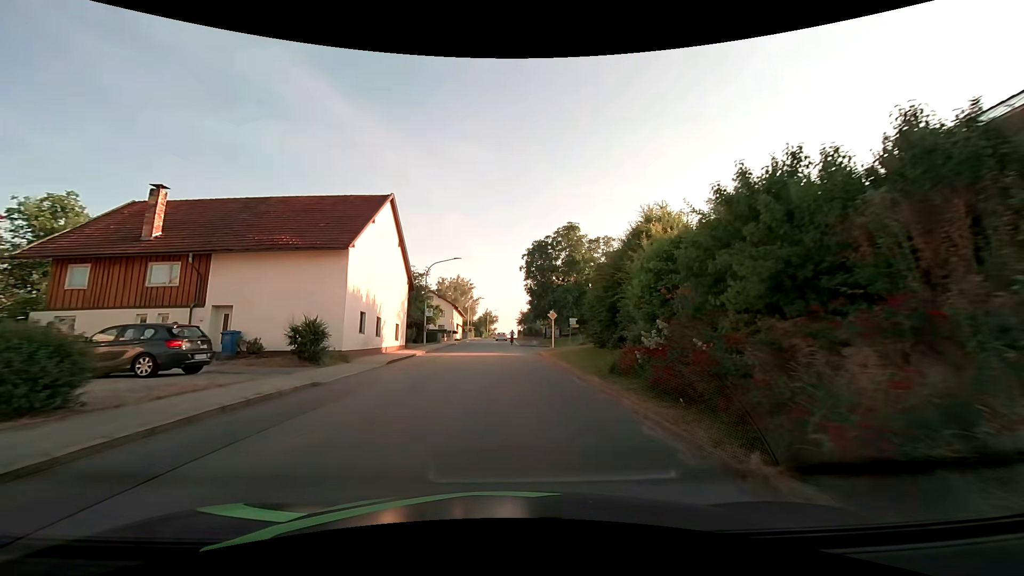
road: tertiary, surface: asphalt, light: Day
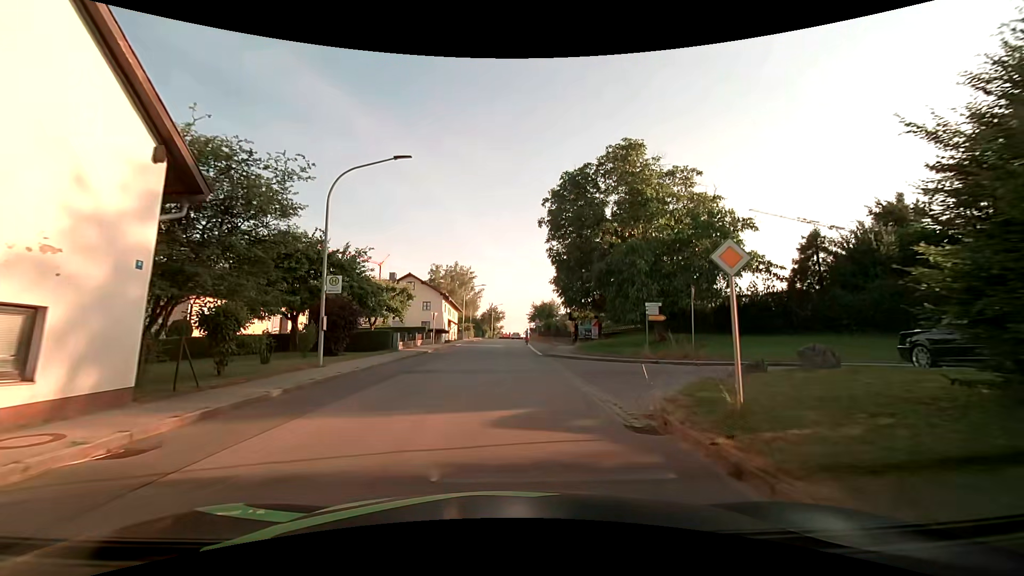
(0.0, +24.0) m; -1°
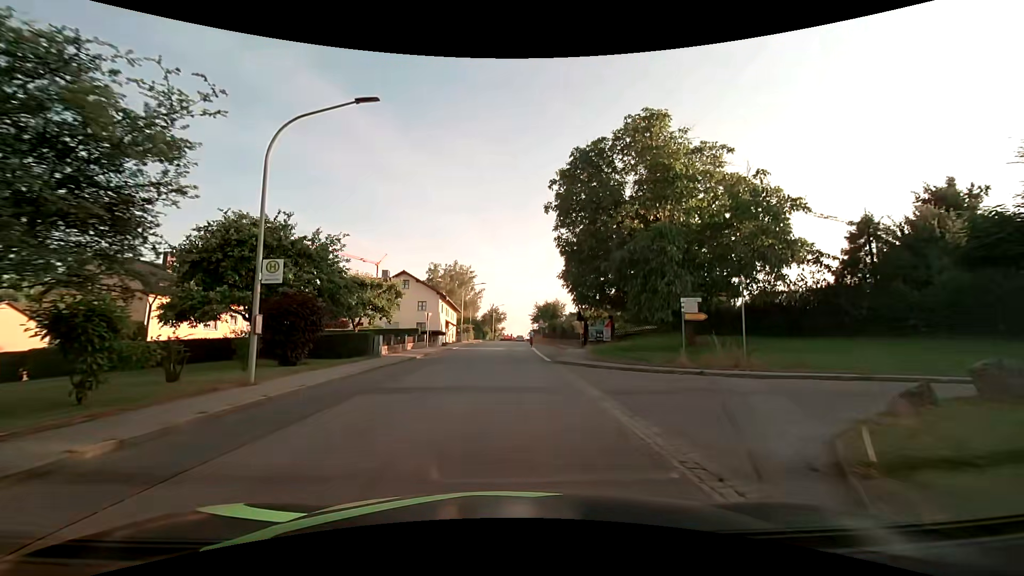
(0.0, +4.6) m; 0°
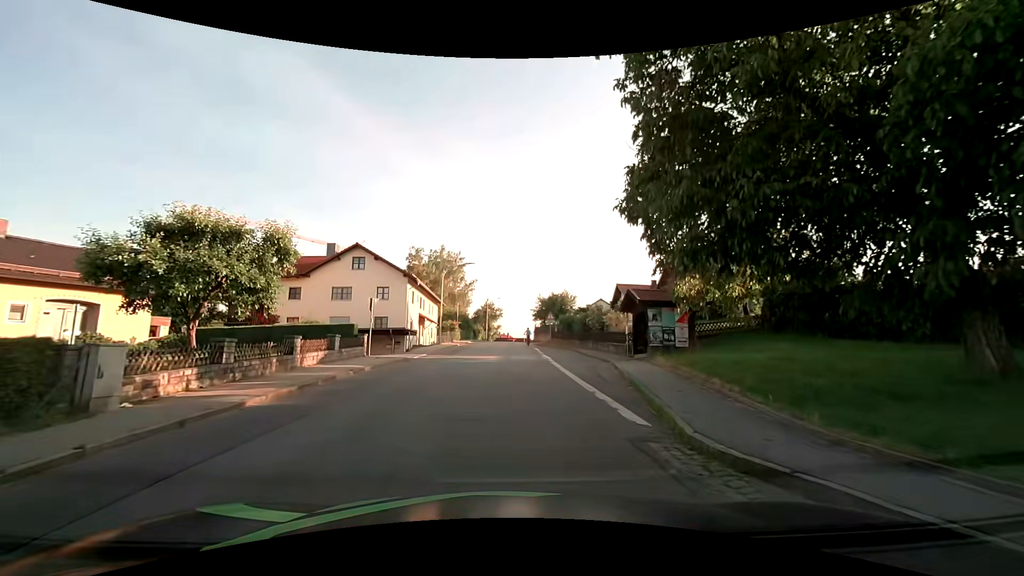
(-0.1, +17.2) m; 0°
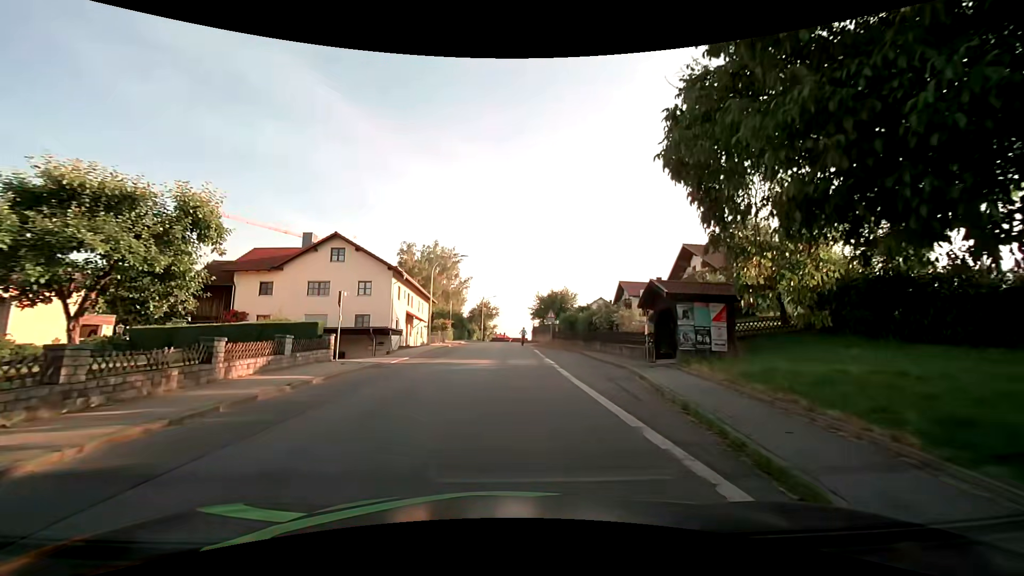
(0.0, +4.3) m; +1°
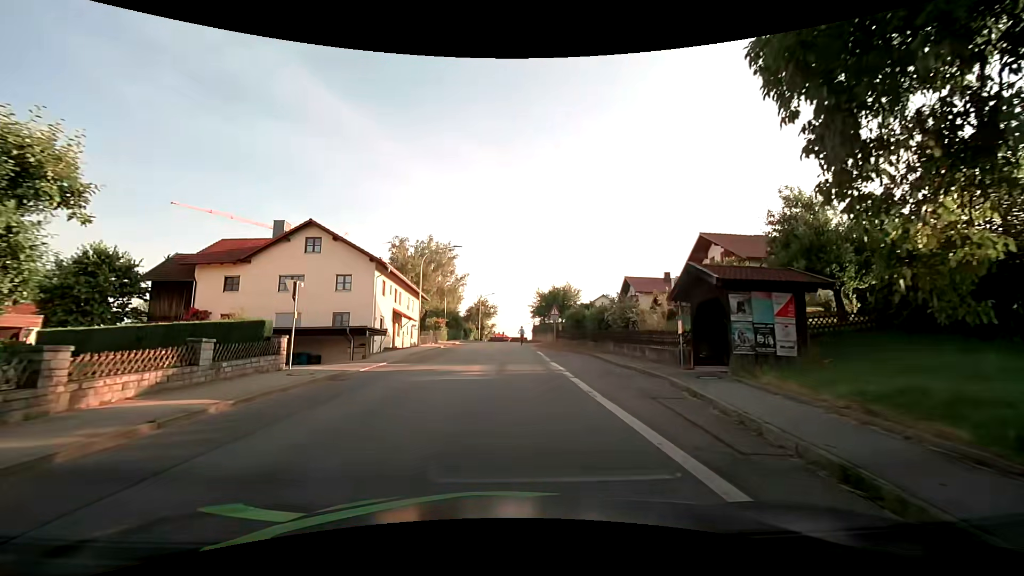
(0.0, +4.4) m; -1°
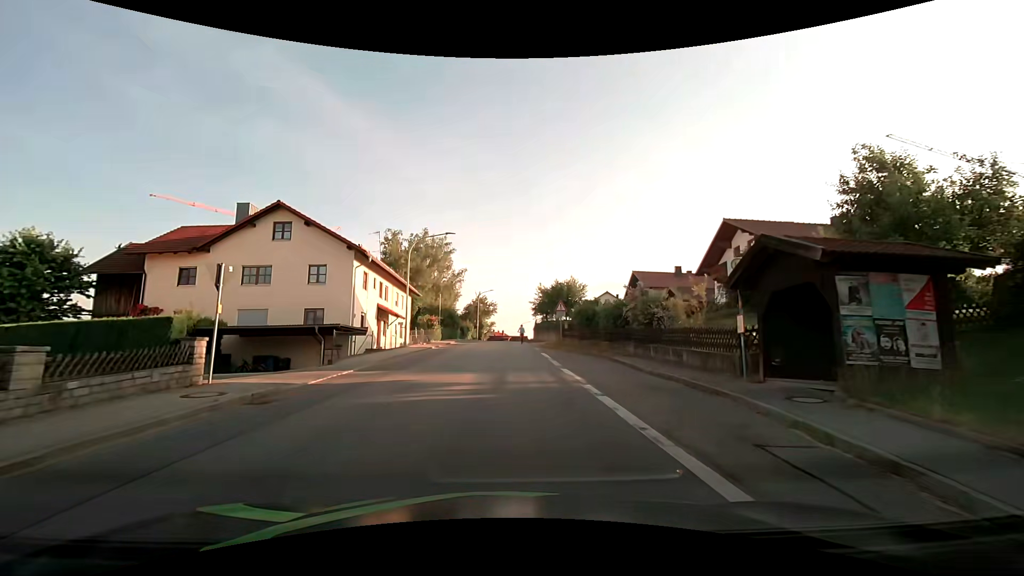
(+0.1, +4.5) m; 0°
